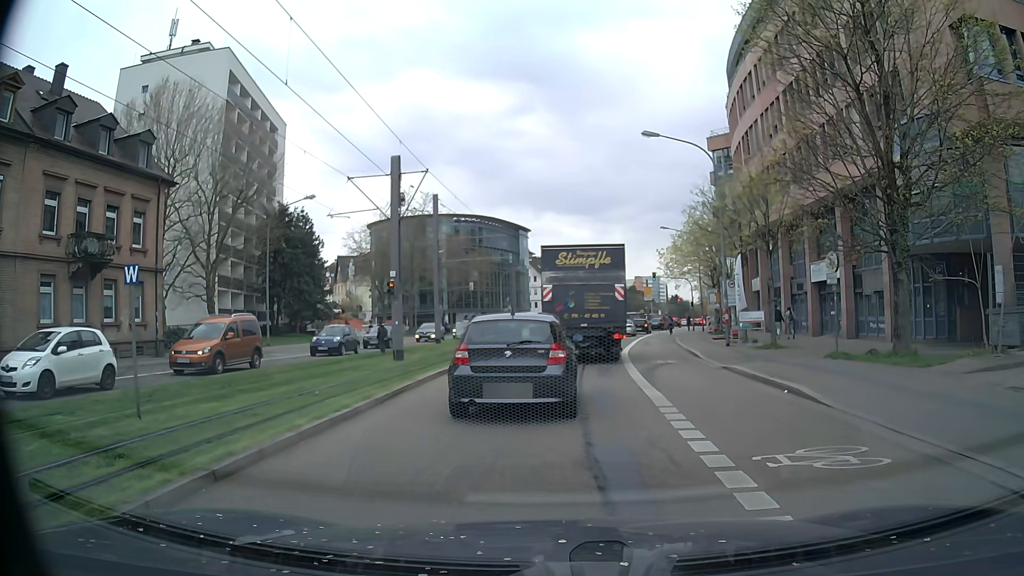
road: secondary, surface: asphalt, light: Day
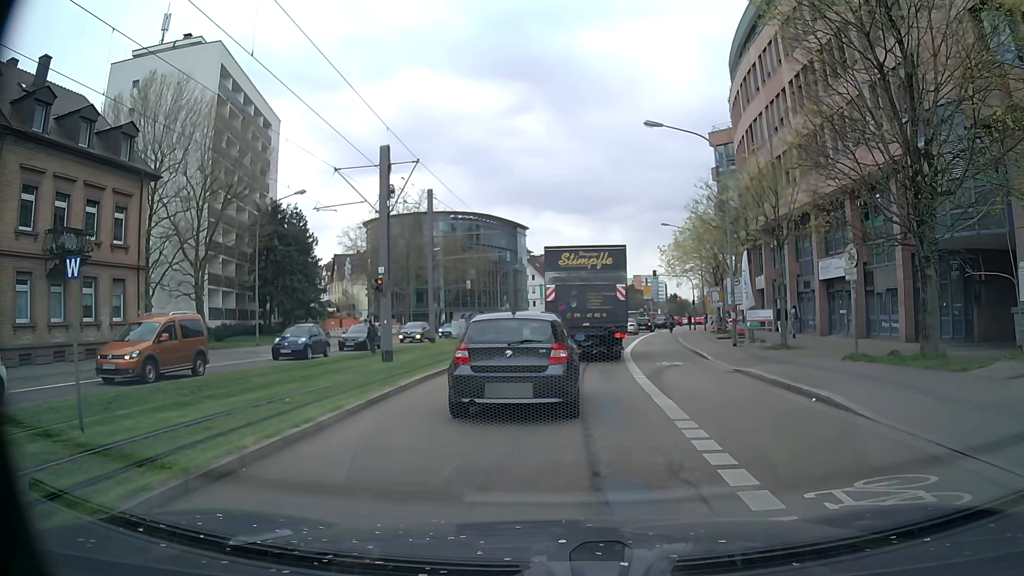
(0.0, +1.5) m; +1°
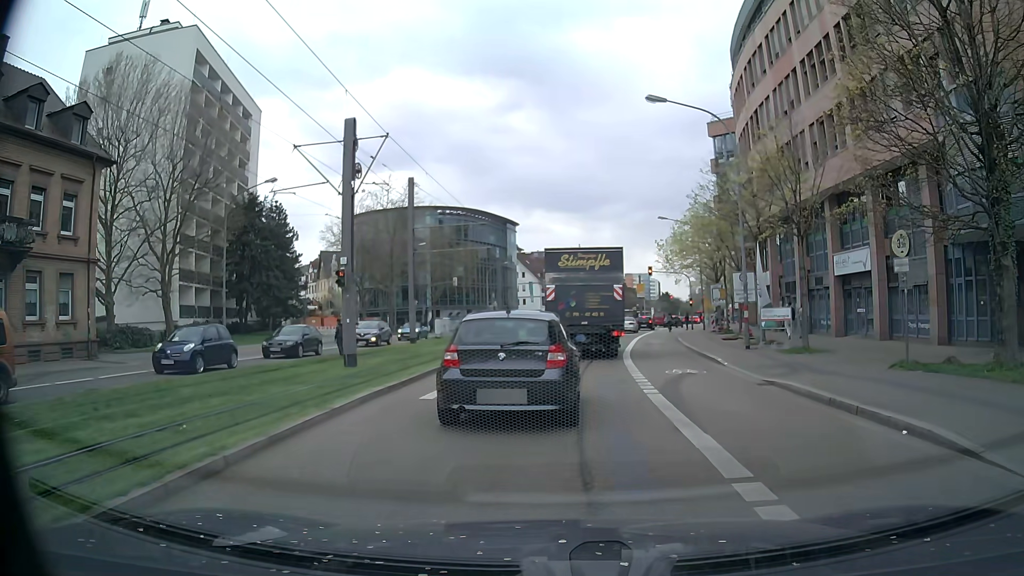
(0.0, +3.3) m; +2°
